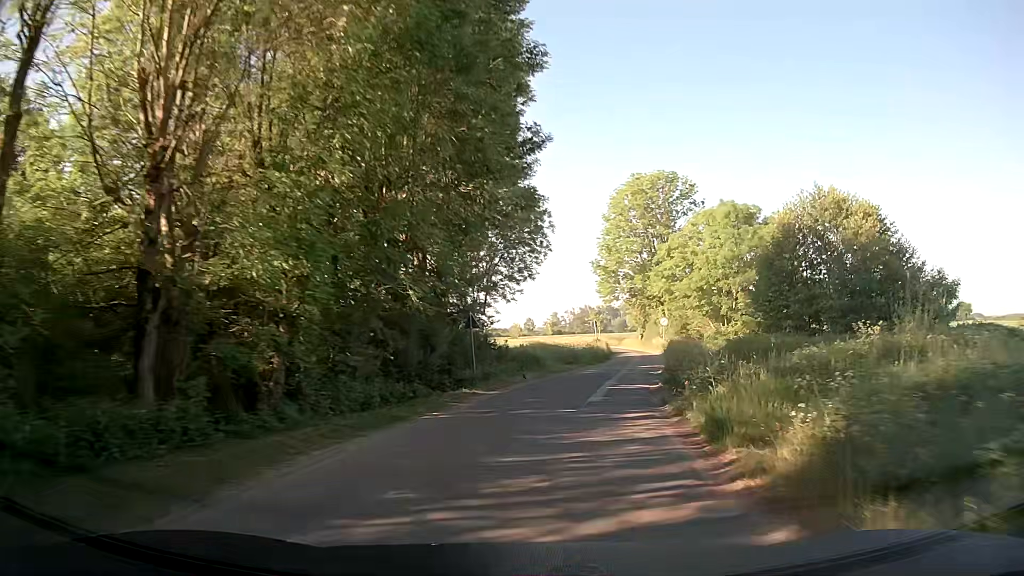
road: unclassified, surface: asphalt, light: Day
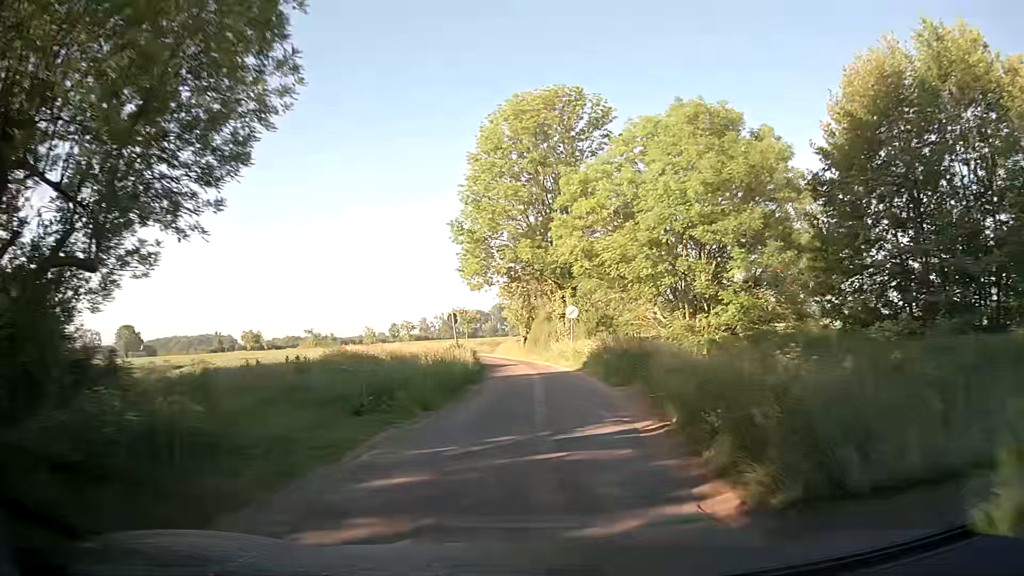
(+2.7, +24.0) m; +11°
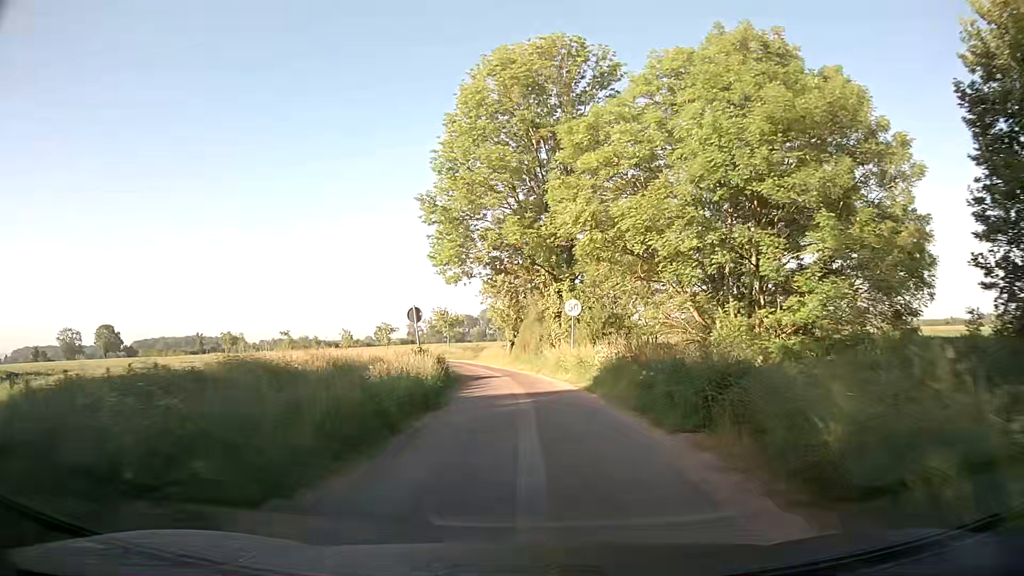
(+0.1, +8.4) m; +1°
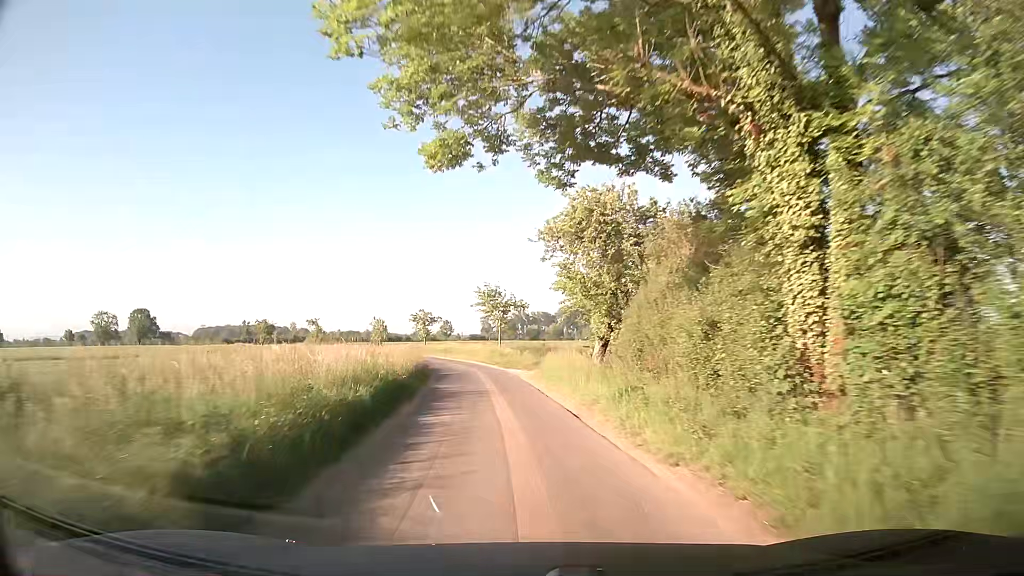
(-0.7, +26.1) m; -5°
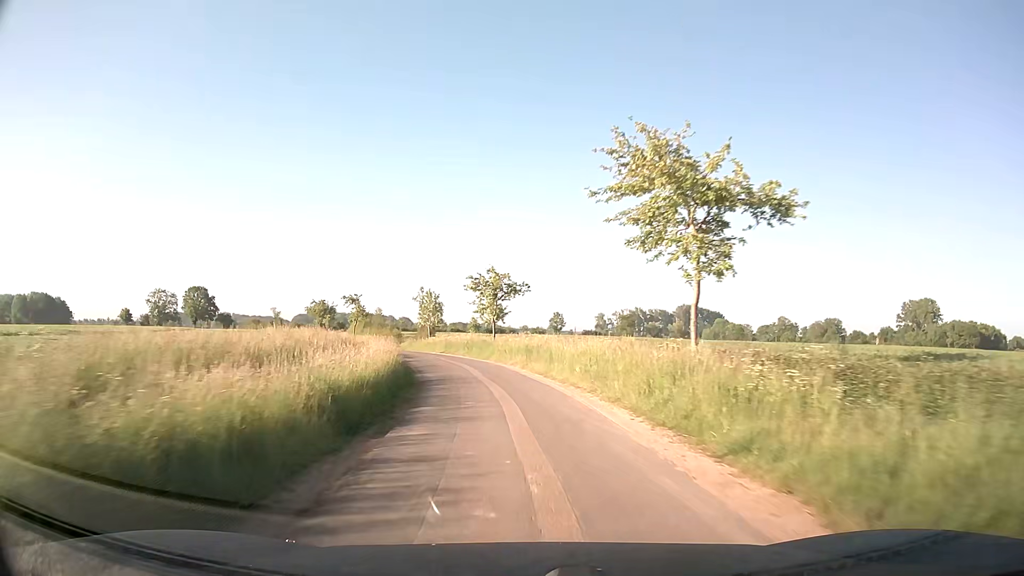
(-3.2, +36.4) m; -10°
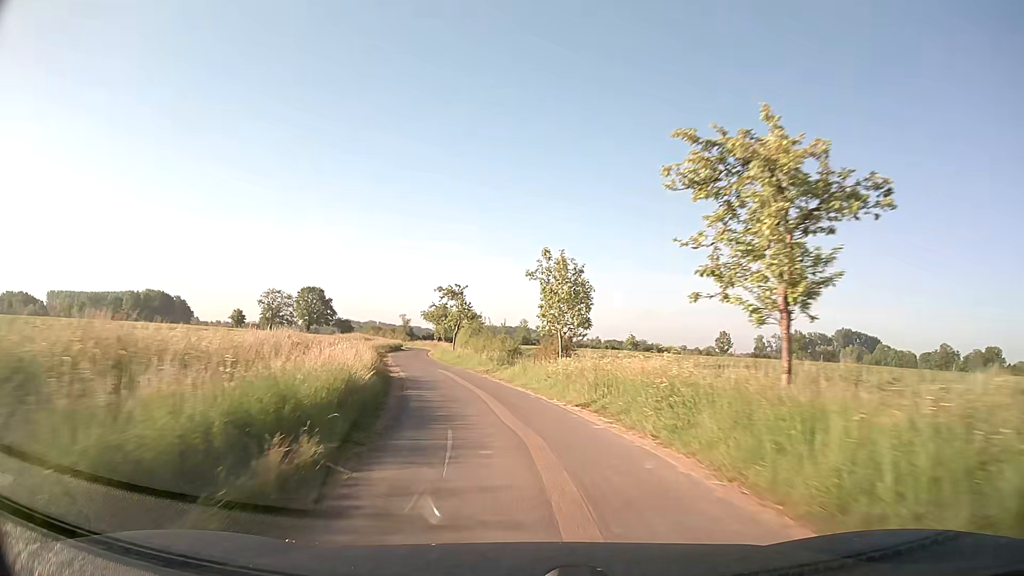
(-2.9, +28.0) m; -13°
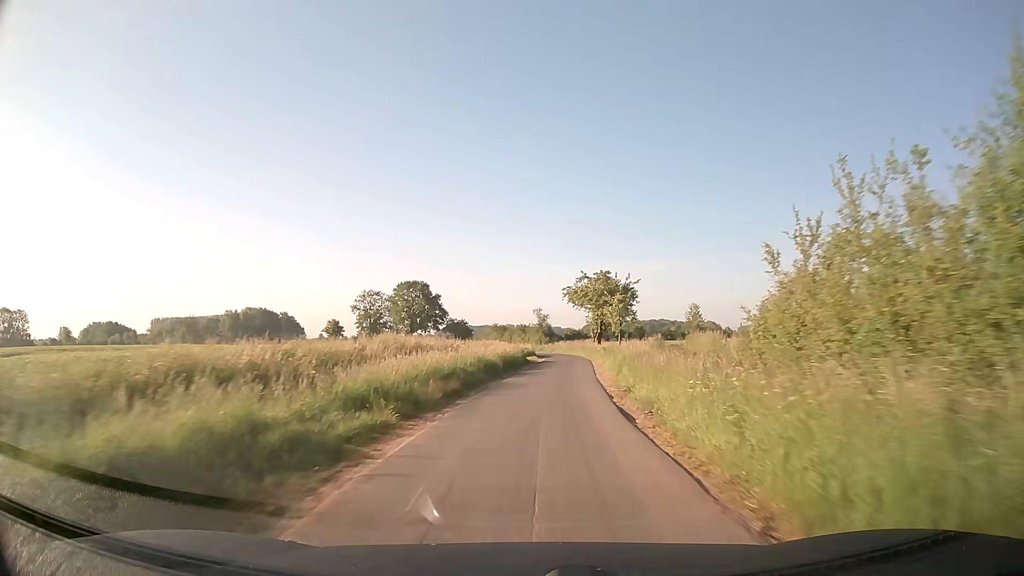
(-7.9, +48.9) m; -12°
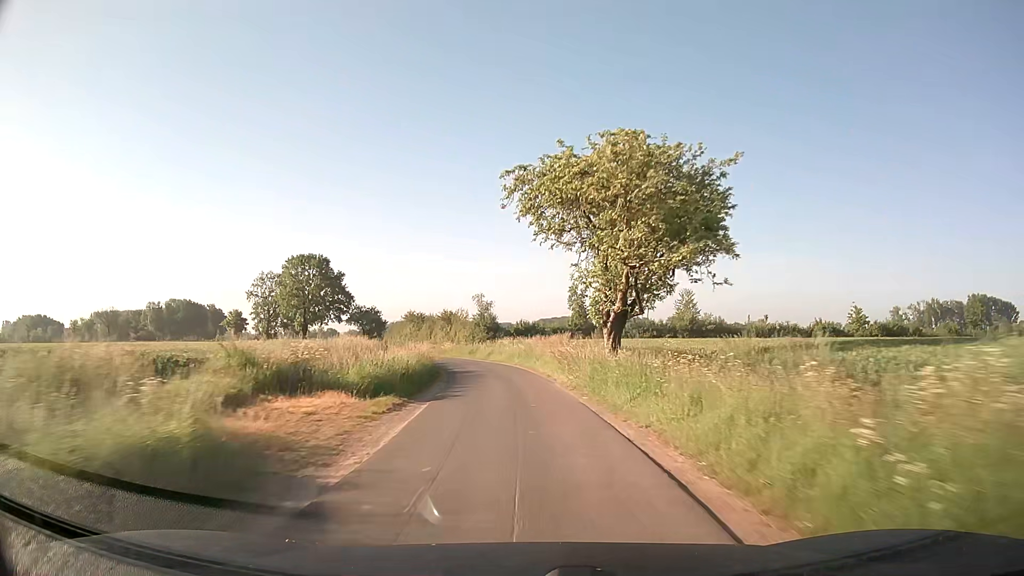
(+2.1, +41.1) m; +4°
(0, +10) (-1, +20) (-2, +30) (-3, +40) (-6, +49) (-9, +59) (-12, +68) (-16, +78) (-20, +87) (-25, +96) m
